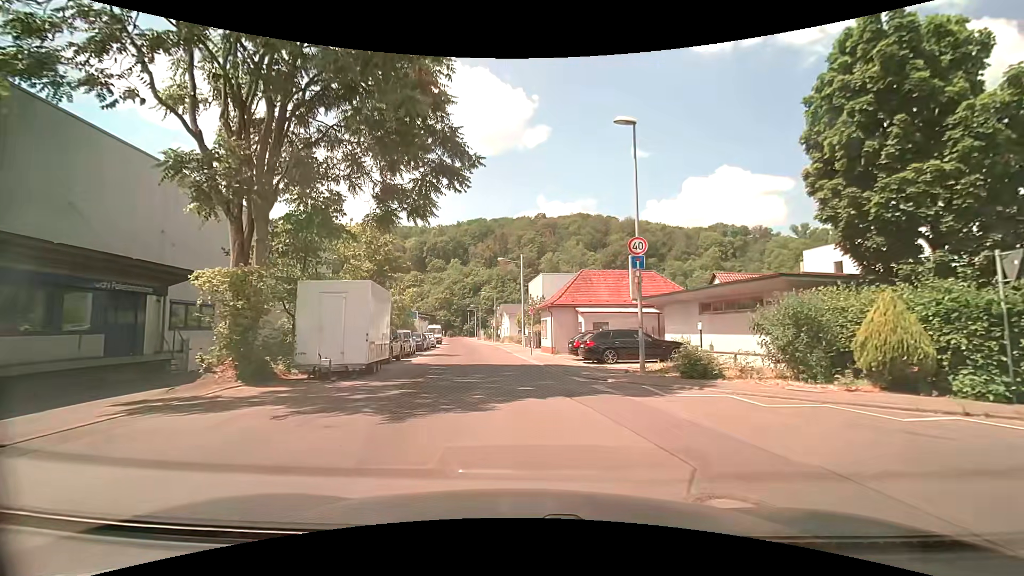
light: Day
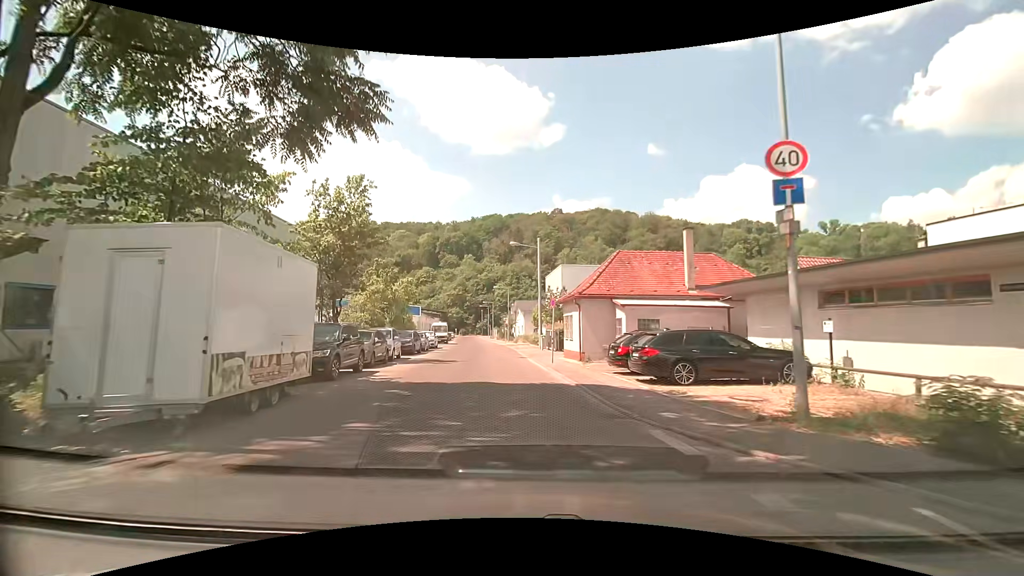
(-0.1, +8.1) m; -2°
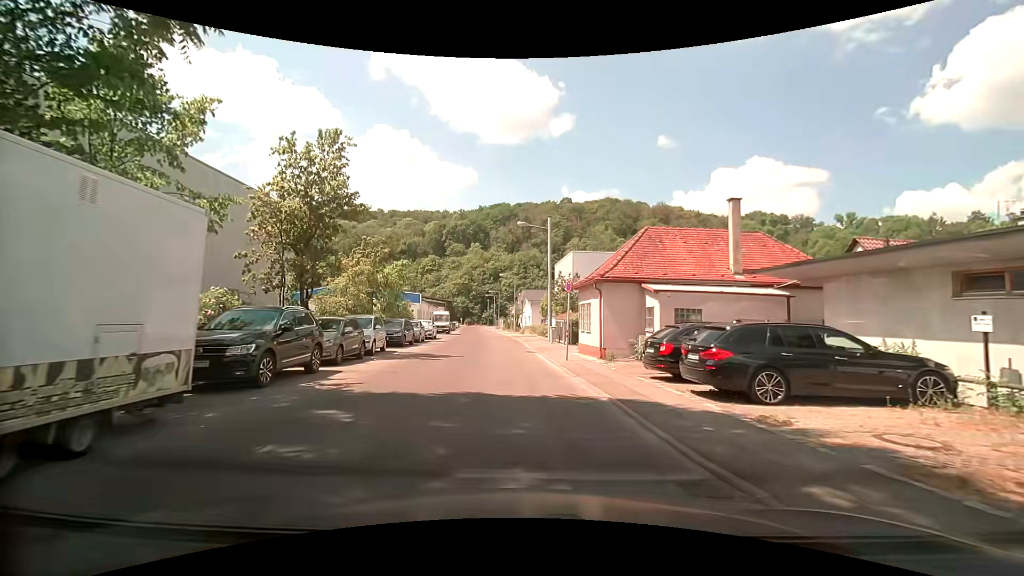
(-0.1, +4.2) m; -2°
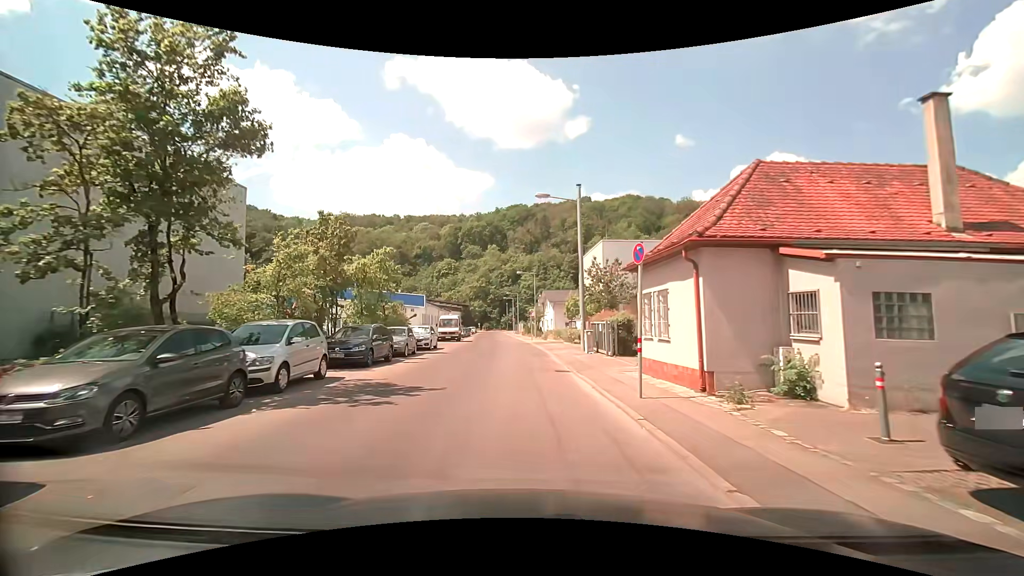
(0.0, +8.9) m; -1°
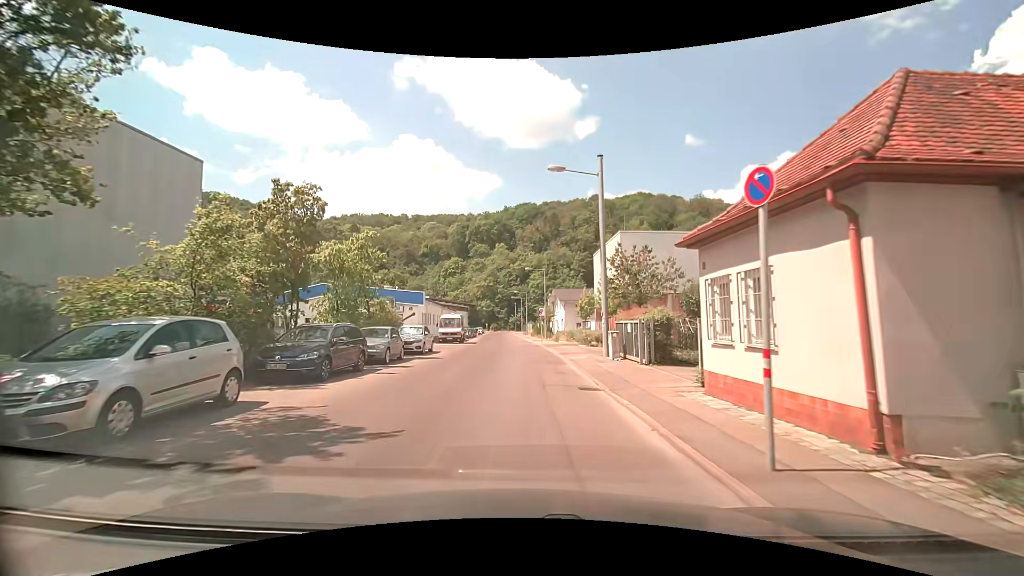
(-0.1, +4.7) m; -2°
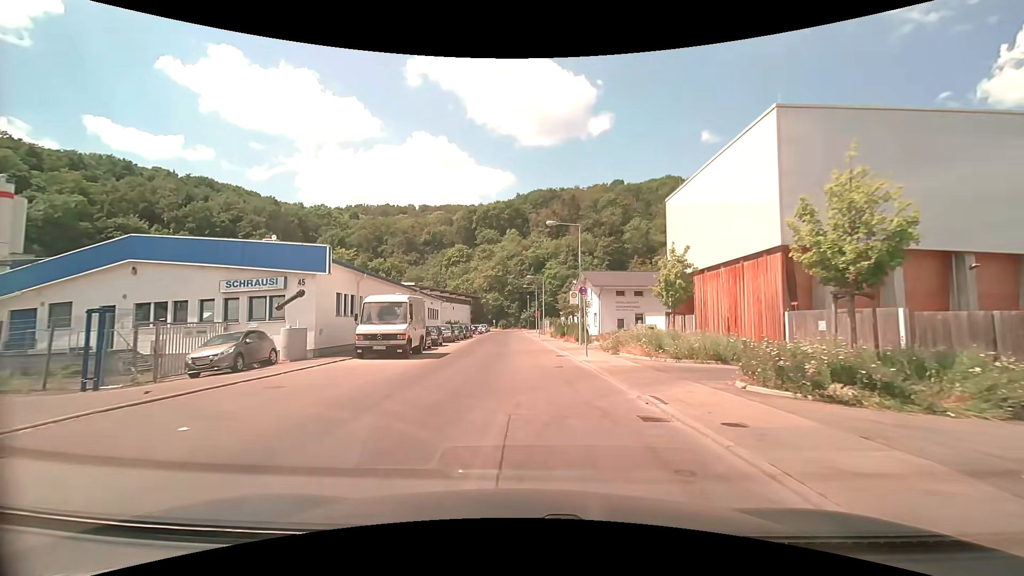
(-0.1, +25.1) m; 0°
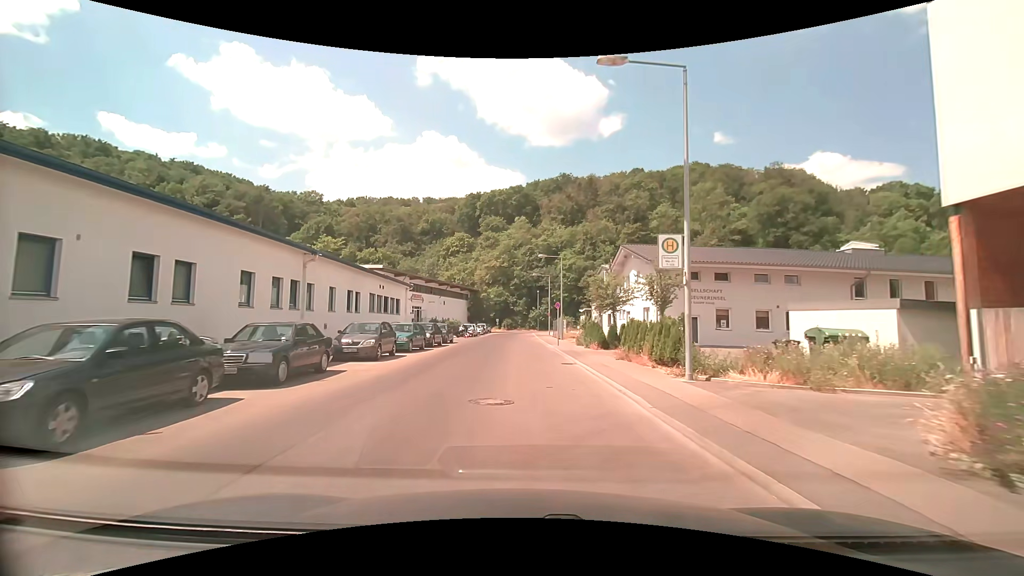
(-0.2, +21.4) m; -2°
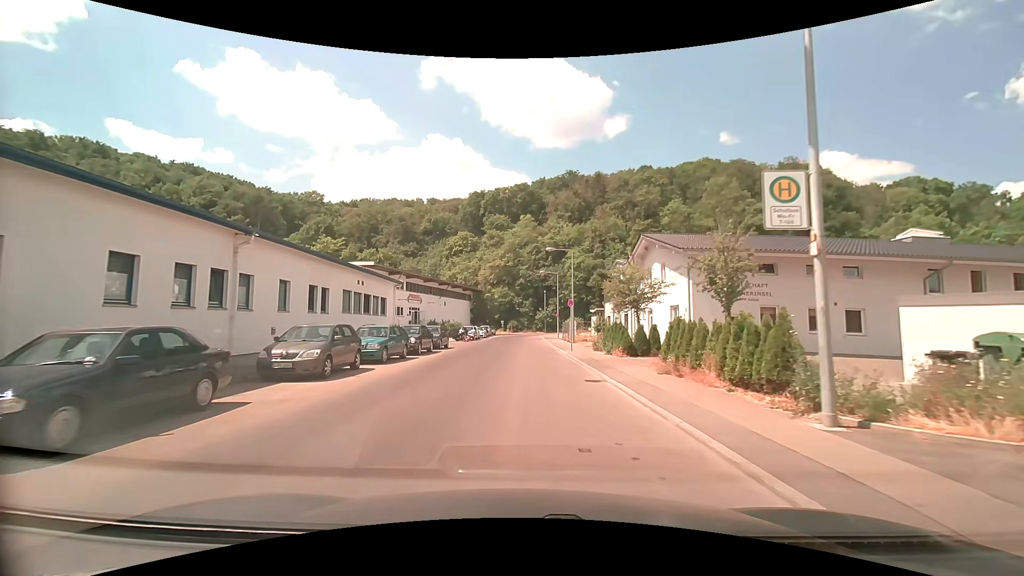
(0.0, +5.4) m; 0°
(0, +10) (0, +20) (0, +30) (0, +40) (0, +50) (0, +60) (0, +70) (+2, +80) (+9, +87) (+11, +96) m
